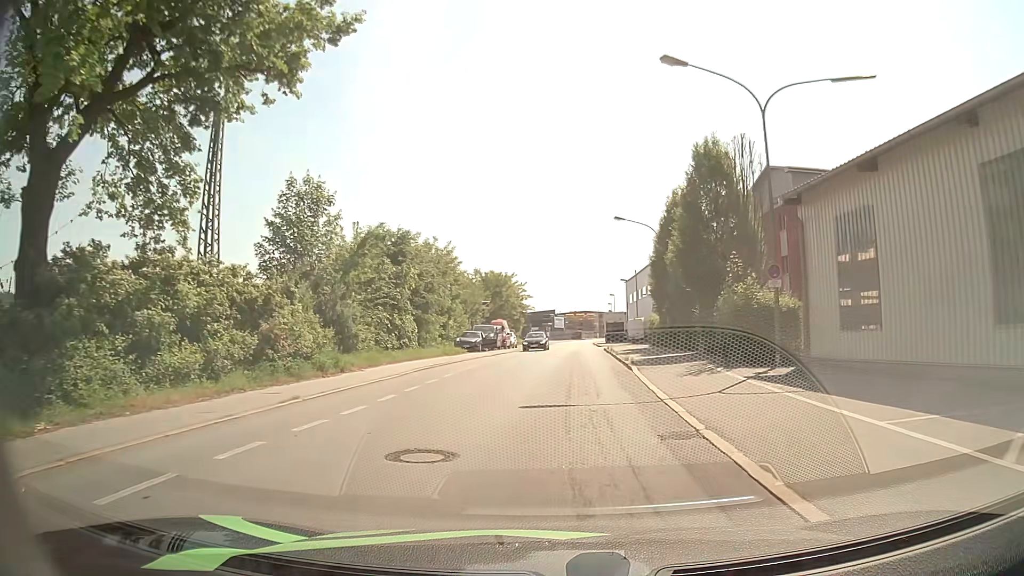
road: residential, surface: asphalt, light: Day
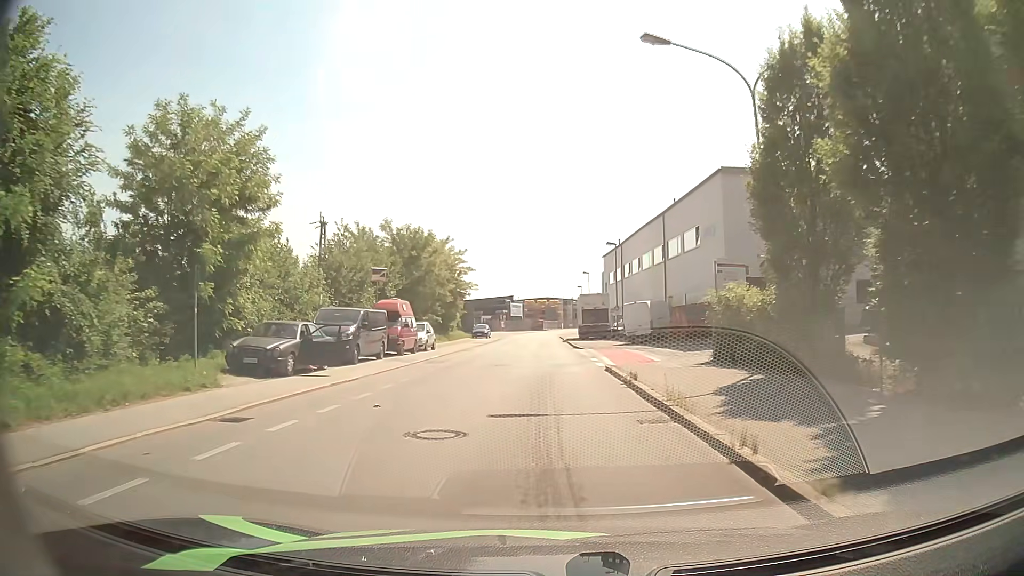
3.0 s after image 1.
(+0.9, +28.7) m; +4°
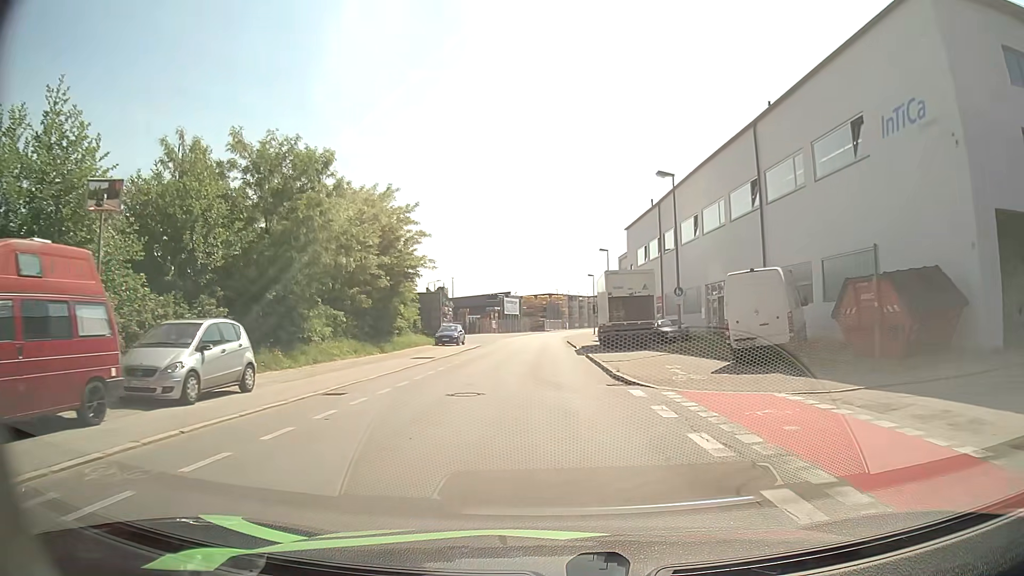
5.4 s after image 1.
(-0.1, +24.9) m; -1°
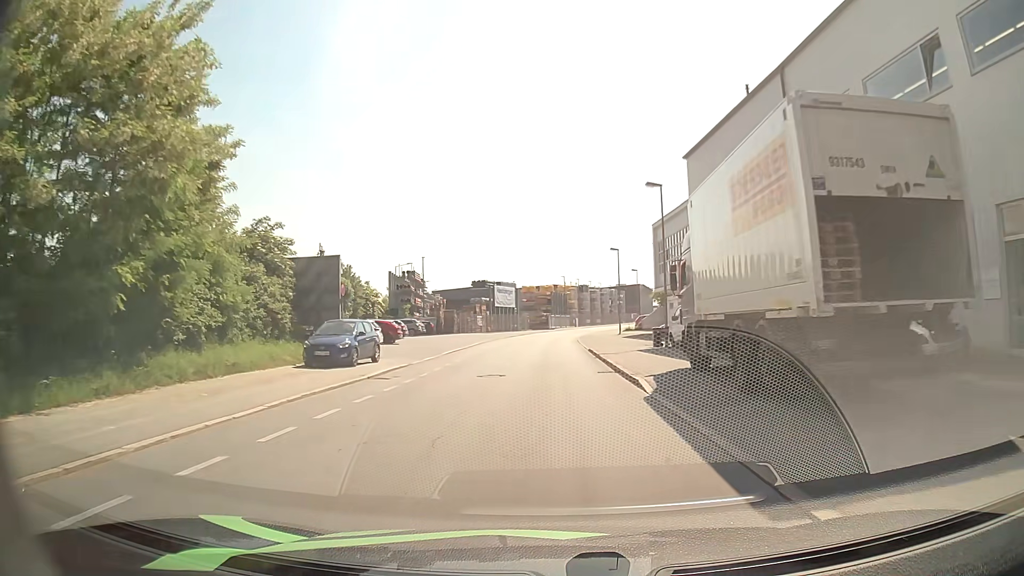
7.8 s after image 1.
(+0.1, +26.9) m; 0°
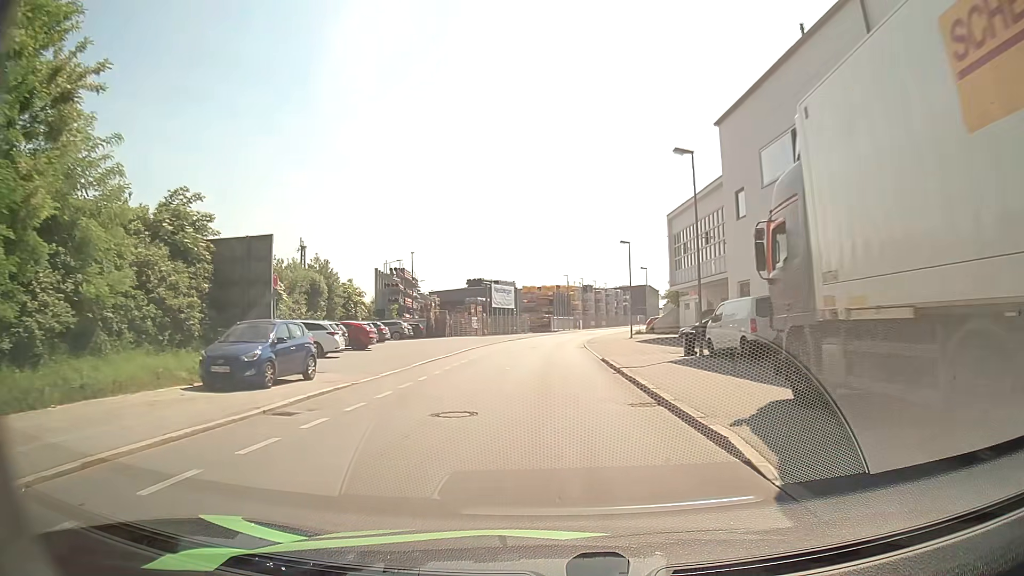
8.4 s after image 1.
(0.0, +7.0) m; 0°
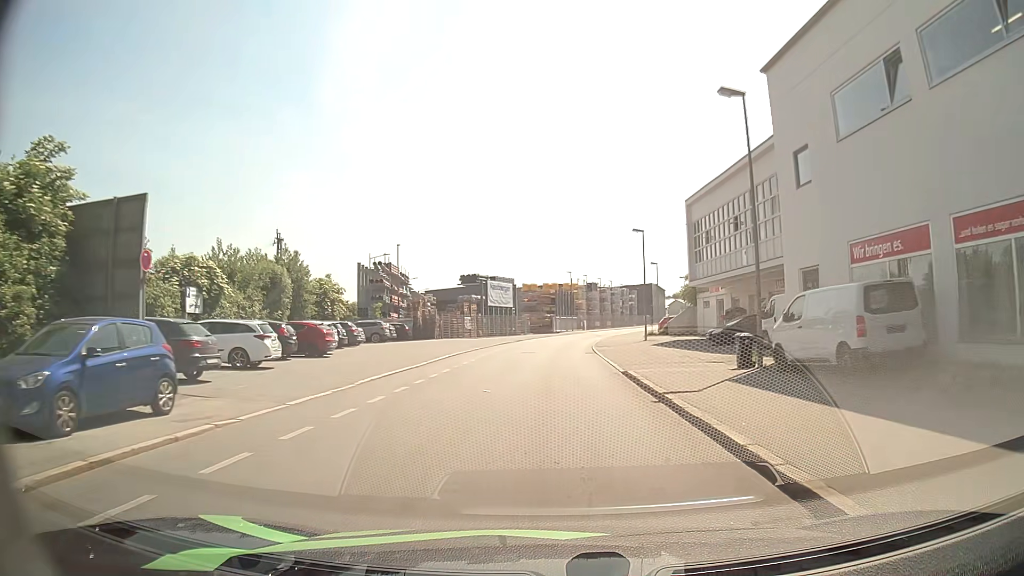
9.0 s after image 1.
(0.0, +7.1) m; 0°
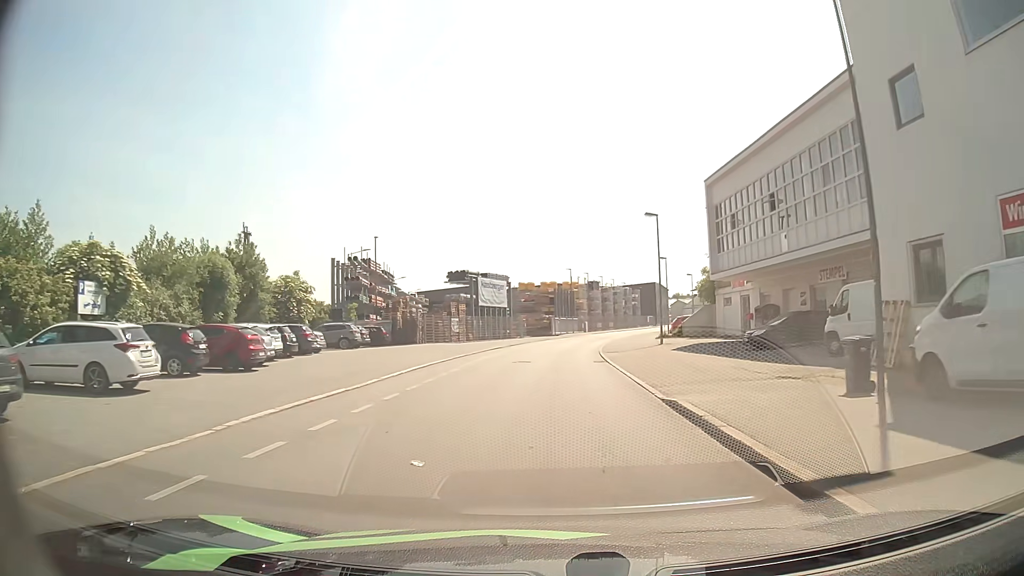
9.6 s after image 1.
(0.0, +7.2) m; 0°
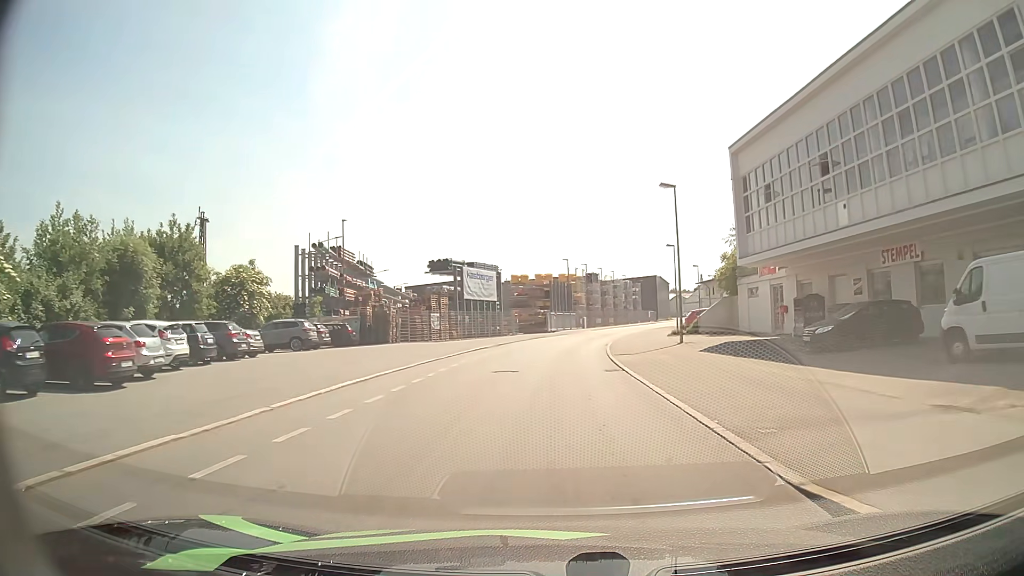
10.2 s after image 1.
(0.0, +7.3) m; 0°
(0, +10) (0, +20) (+1, +30) (+2, +40) (+3, +50) (+6, +60) (+8, +69) (+11, +79) (+14, +88) (+17, +98) m
